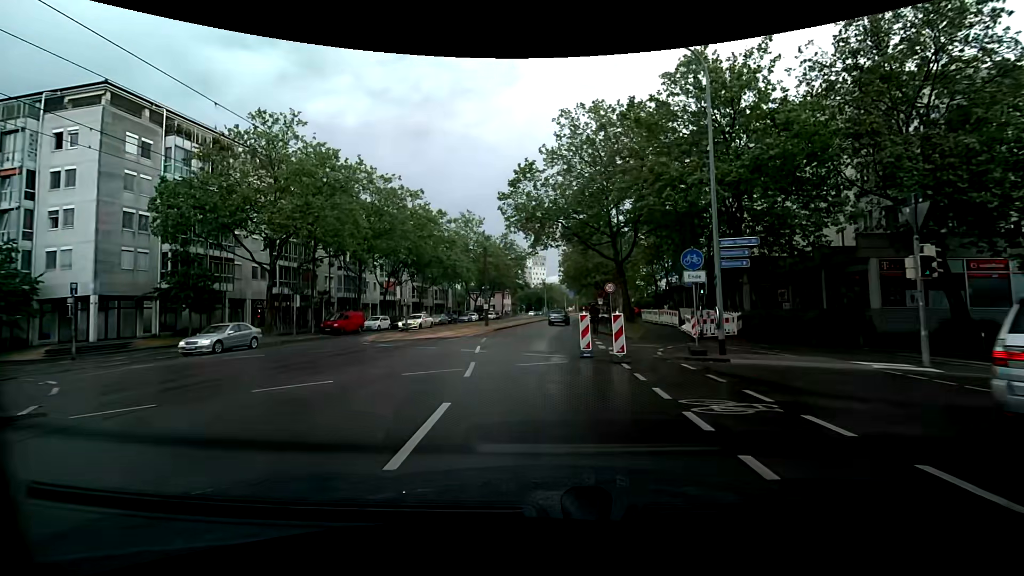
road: tertiary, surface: asphalt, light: Day
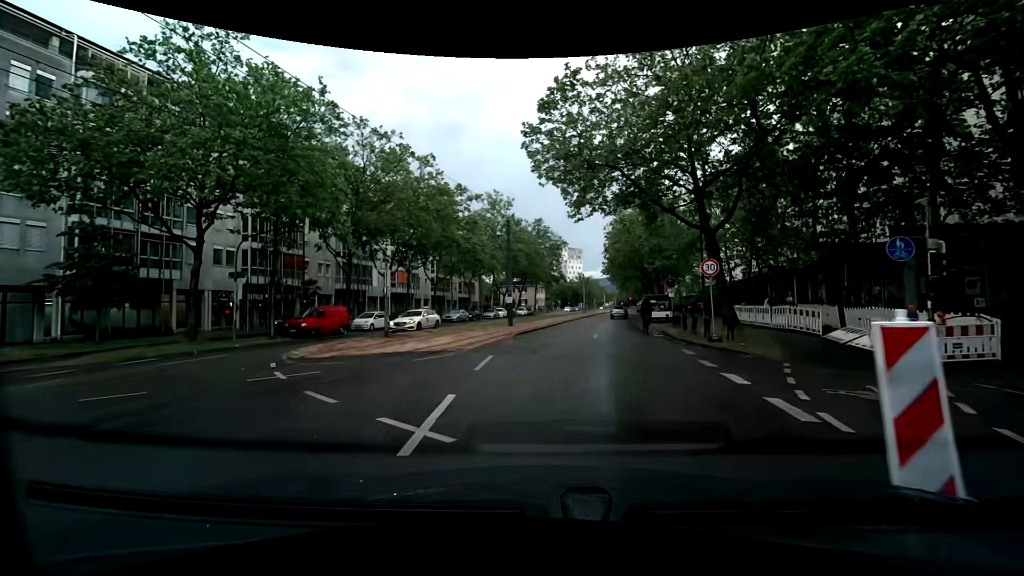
(-0.6, +11.8) m; -5°
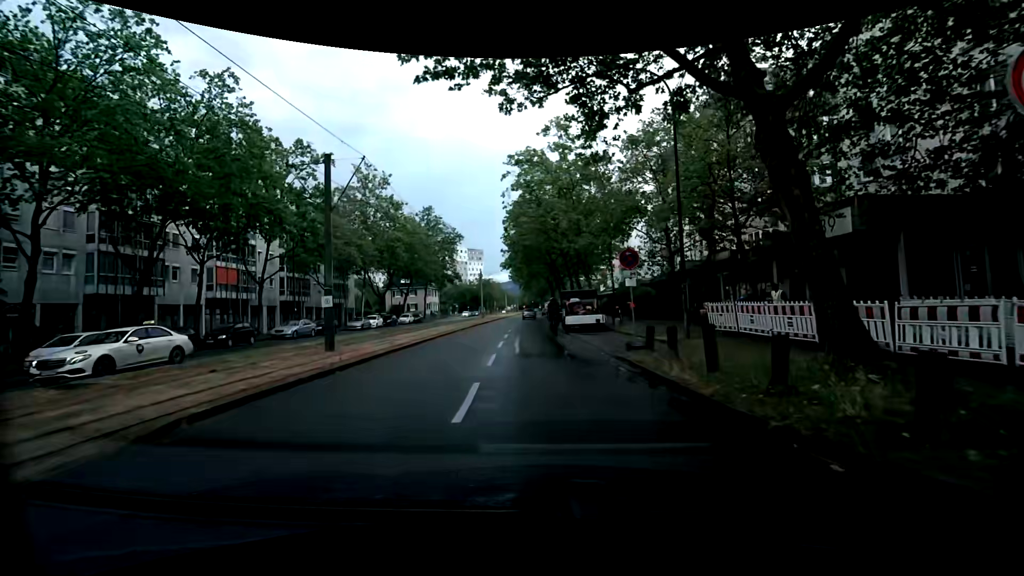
(+1.5, +15.5) m; +10°
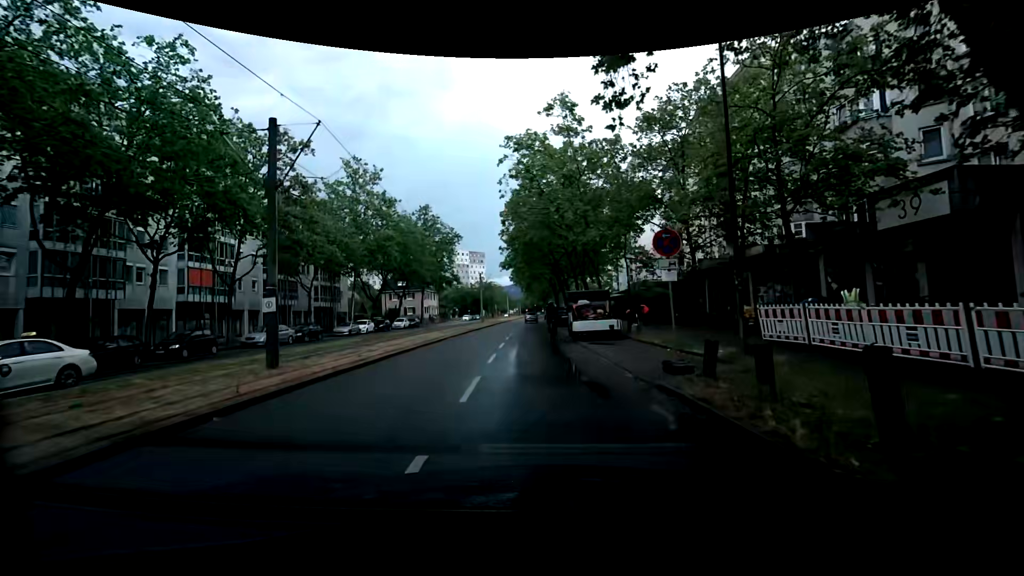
(+0.1, +4.2) m; +3°
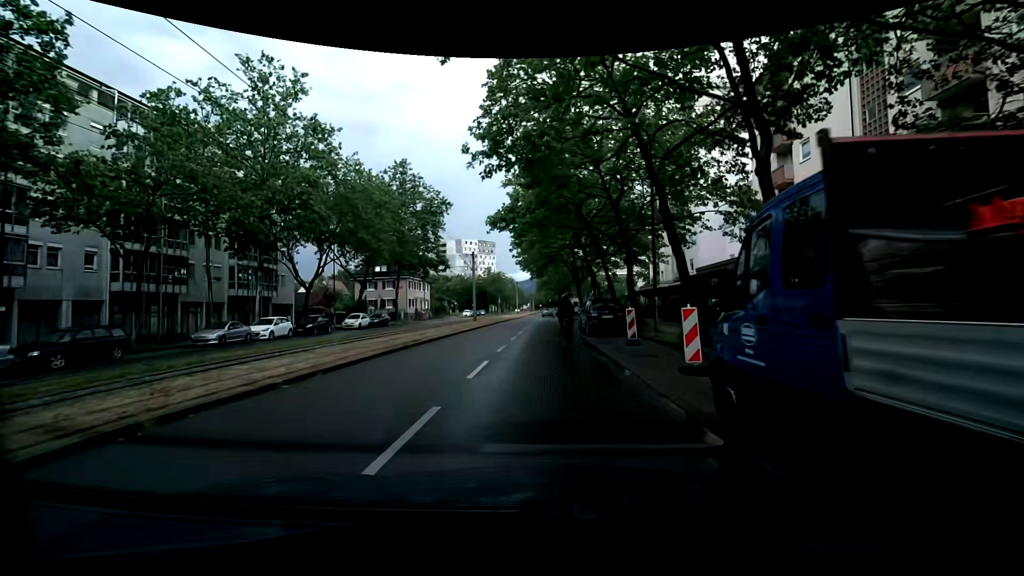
(-0.1, +21.7) m; 0°
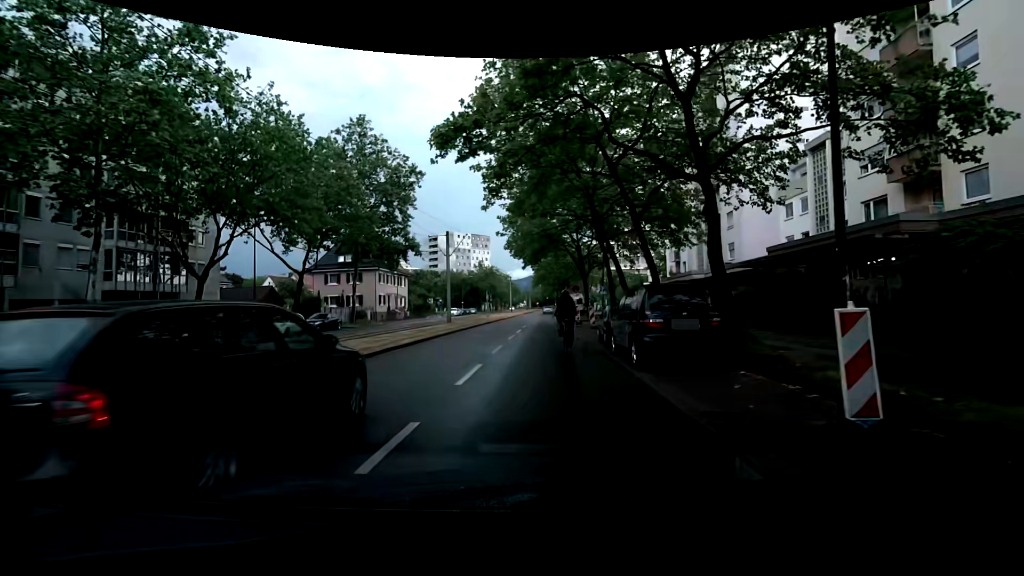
(-0.3, +12.8) m; -3°
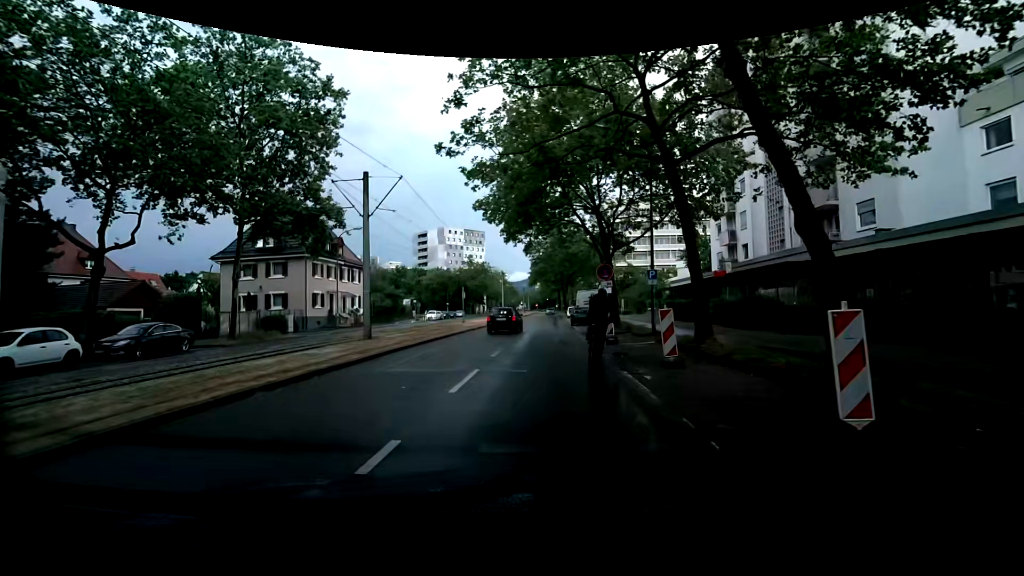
(+0.4, +18.2) m; -1°
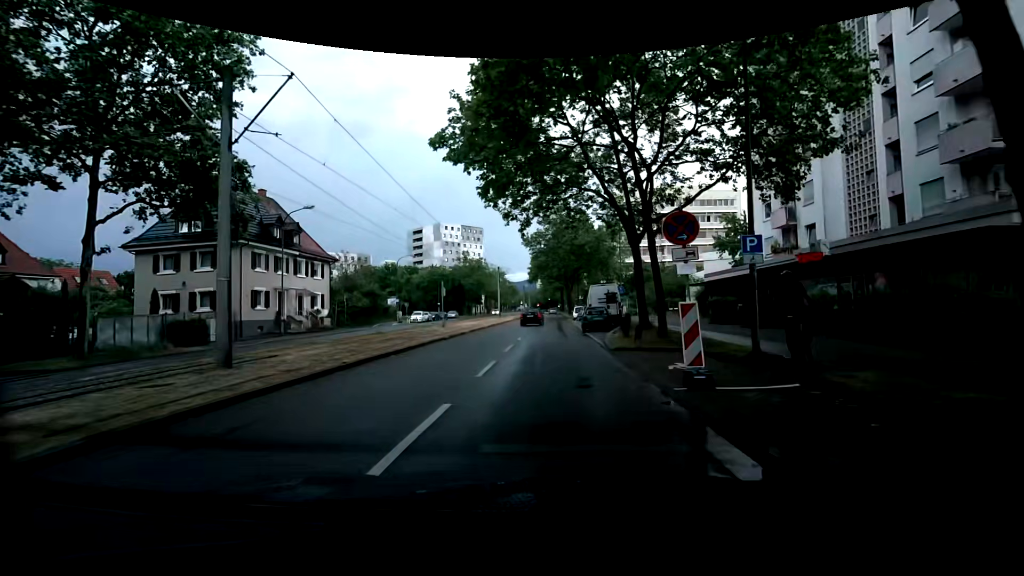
(+0.2, +10.1) m; -1°
